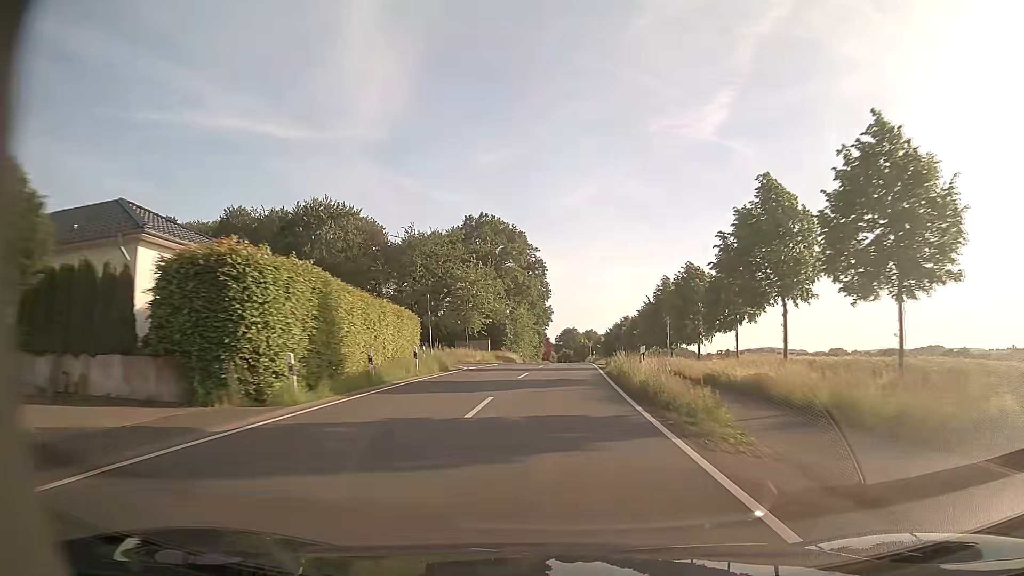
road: tertiary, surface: asphalt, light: Day
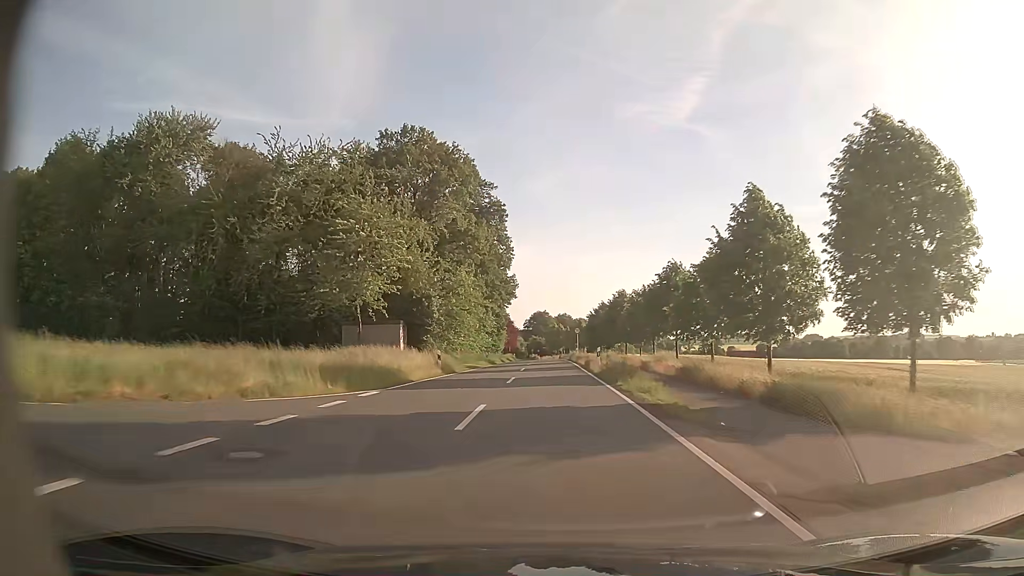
(+0.8, +37.6) m; +2°
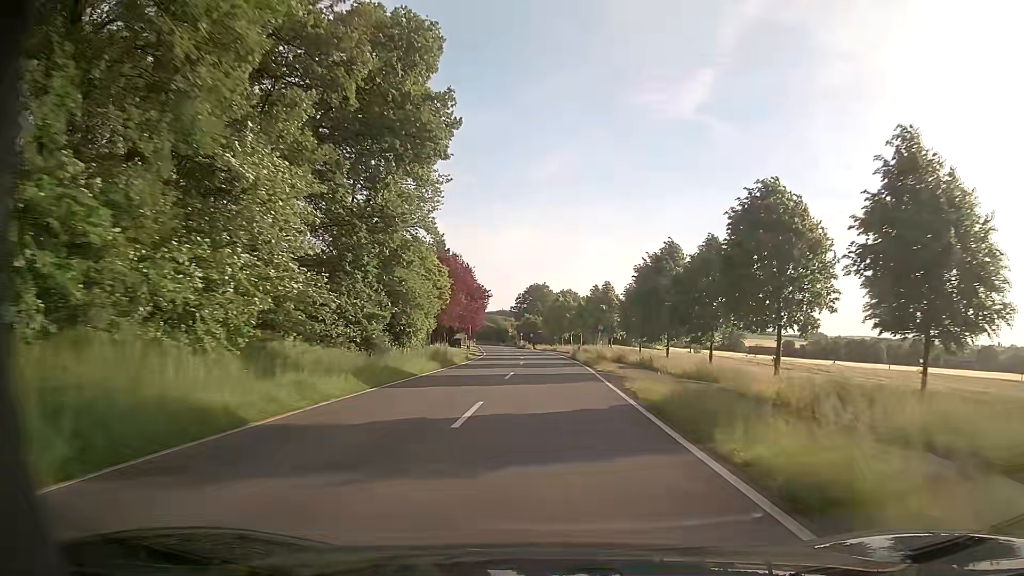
(-0.1, +61.1) m; 0°
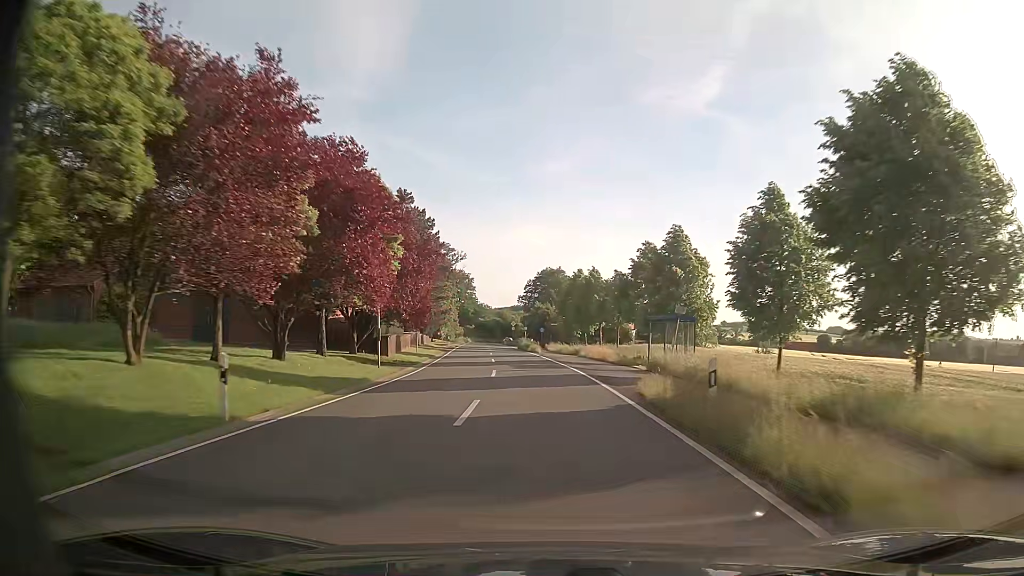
(0.0, +36.0) m; -1°
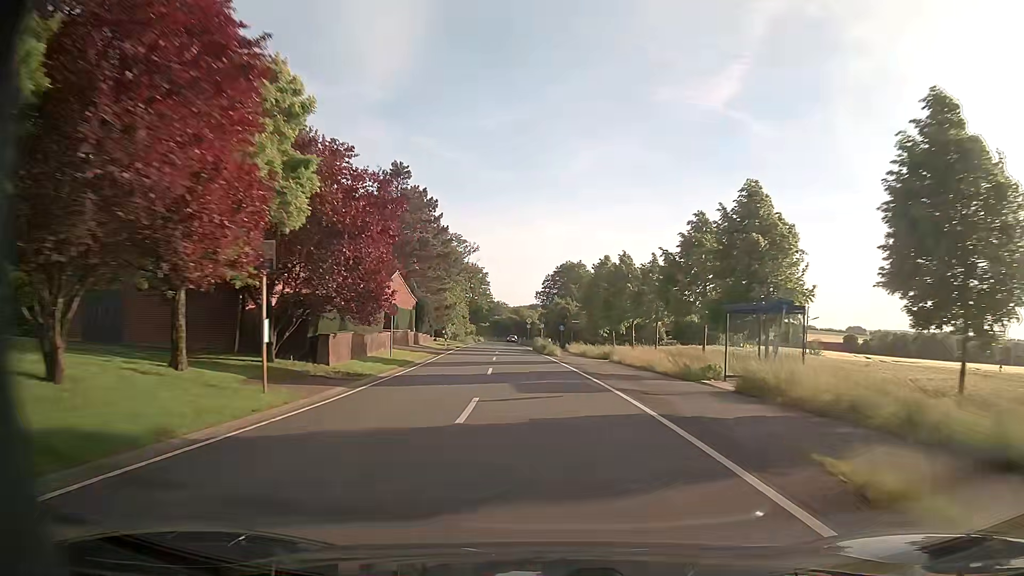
(-0.2, +12.1) m; -2°
(0, +10) (0, +20) (-1, +30) (-2, +40) (-2, +50) (-3, +60) (-3, +70) (-4, +80) (-5, +90) (-6, +100) m
